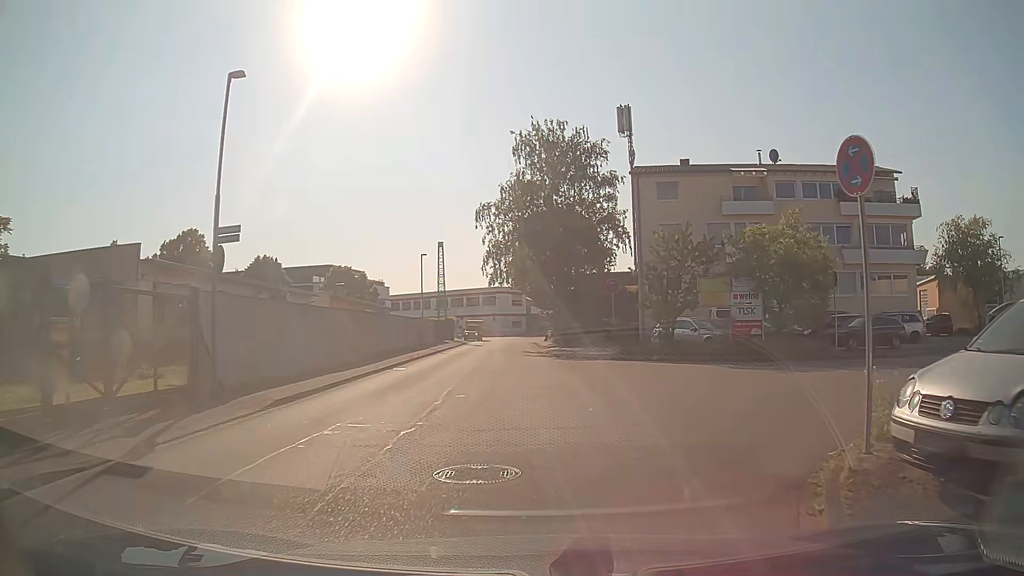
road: unclassified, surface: asphalt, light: Day
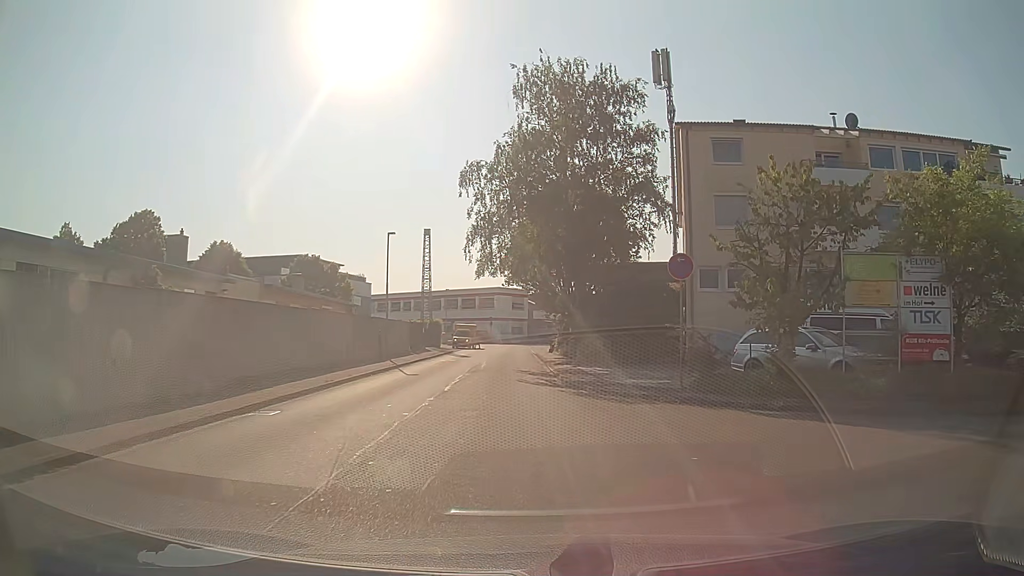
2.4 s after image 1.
(+0.1, +12.4) m; 0°
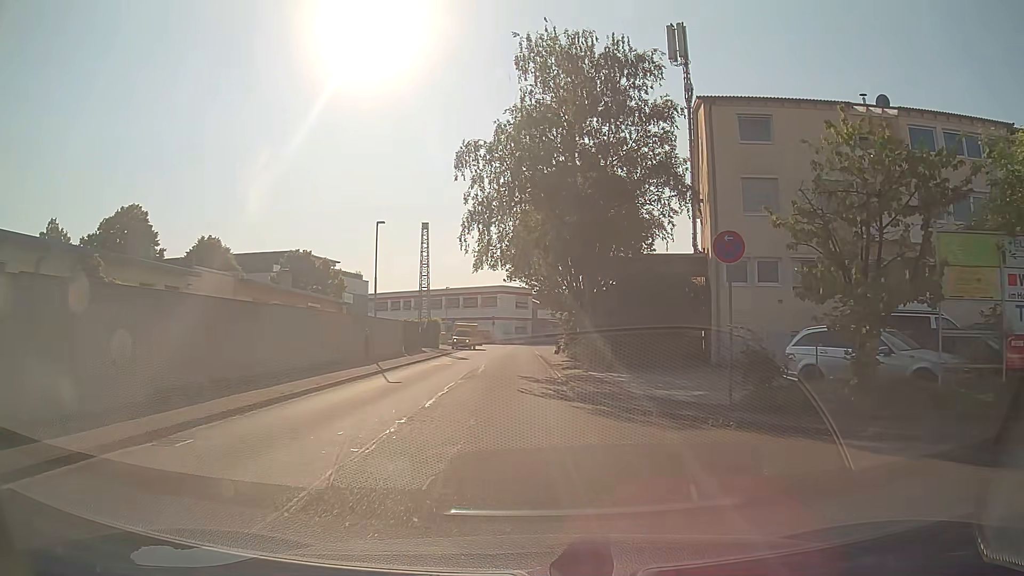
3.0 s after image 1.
(0.0, +3.6) m; +1°
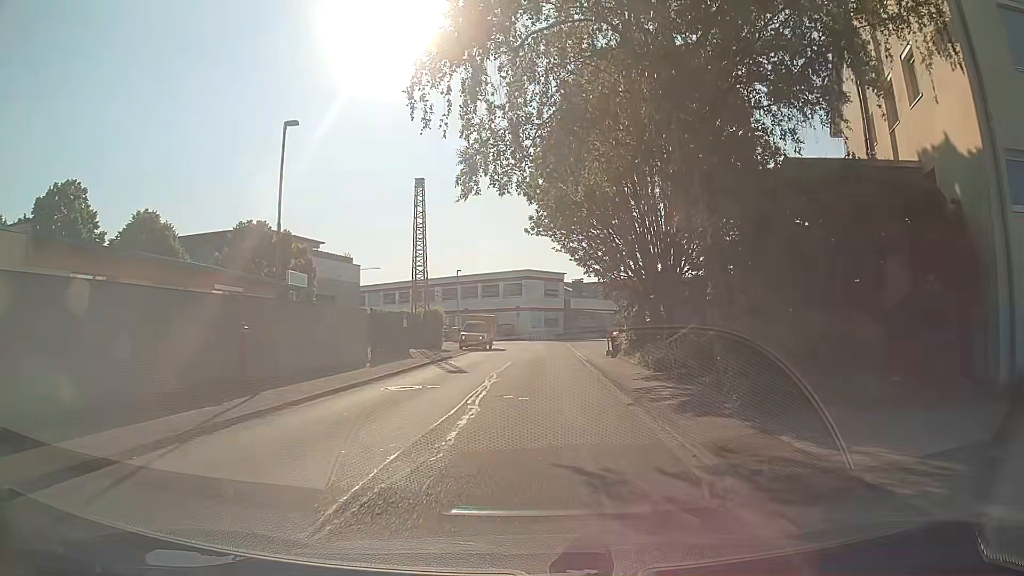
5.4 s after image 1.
(-0.6, +15.7) m; -2°
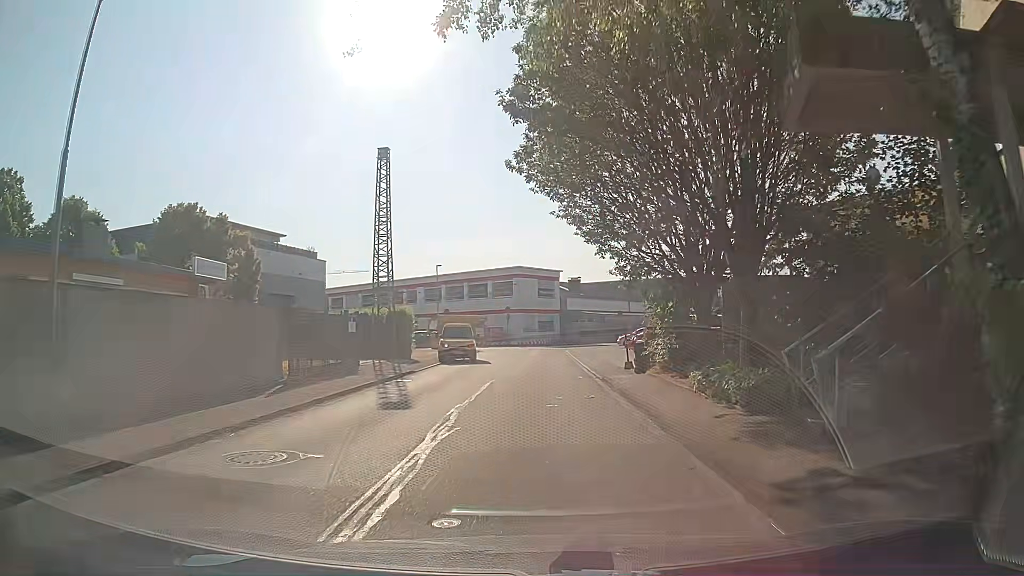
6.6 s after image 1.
(0.0, +8.5) m; -1°
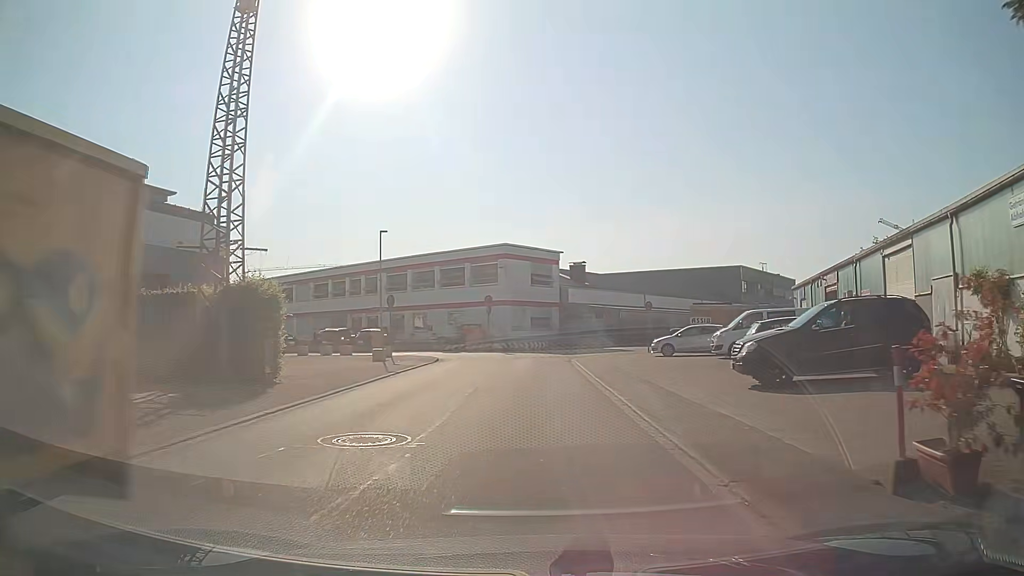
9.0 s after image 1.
(+0.3, +17.4) m; +1°
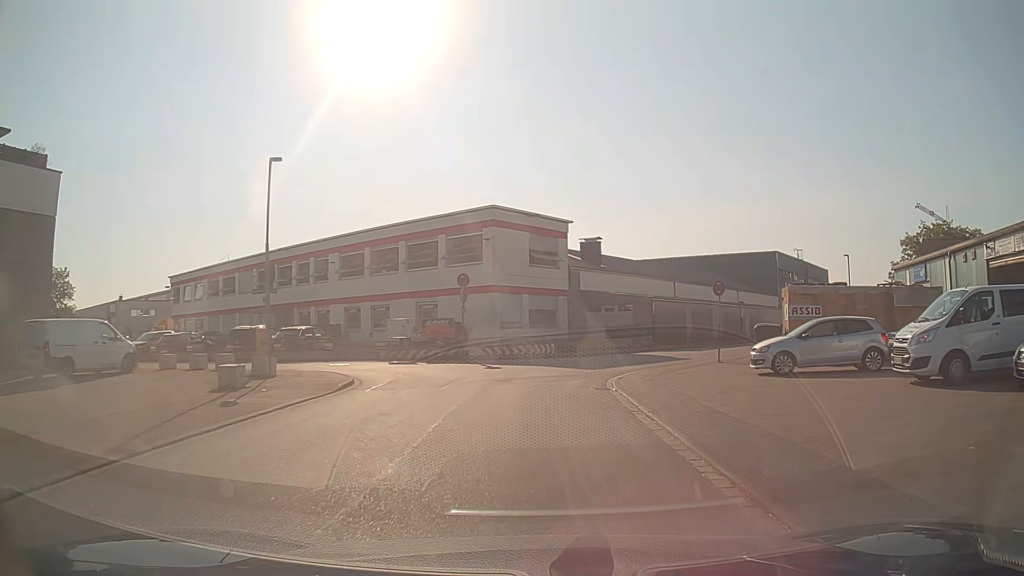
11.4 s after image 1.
(+0.1, +15.2) m; +1°
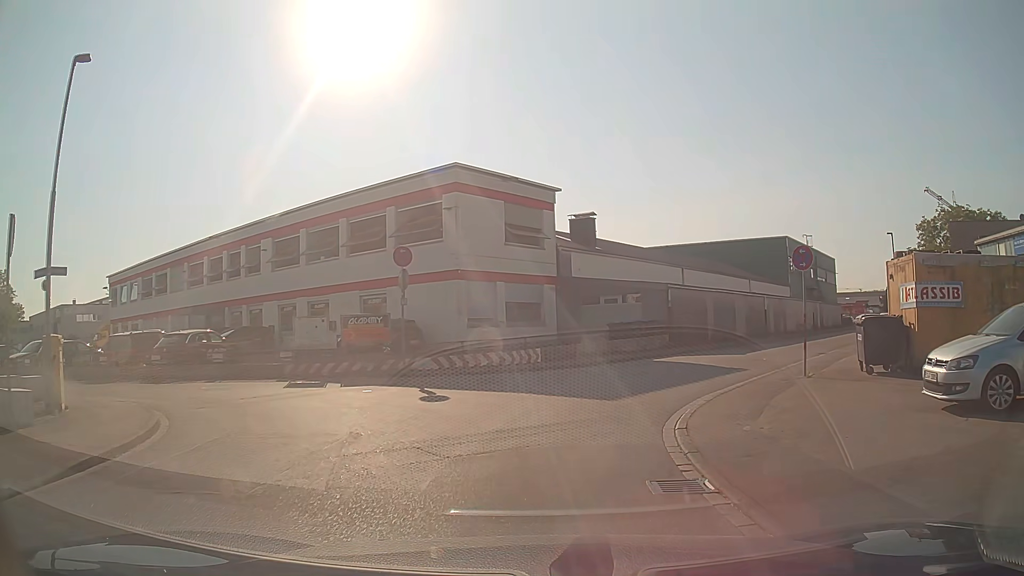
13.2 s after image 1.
(0.0, +9.4) m; +1°
